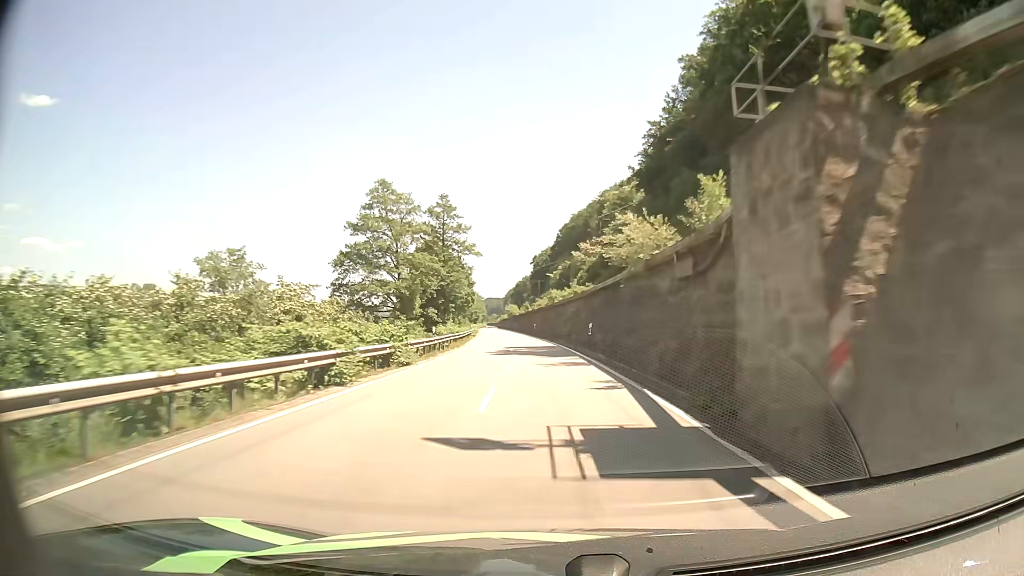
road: primary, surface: asphalt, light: Day
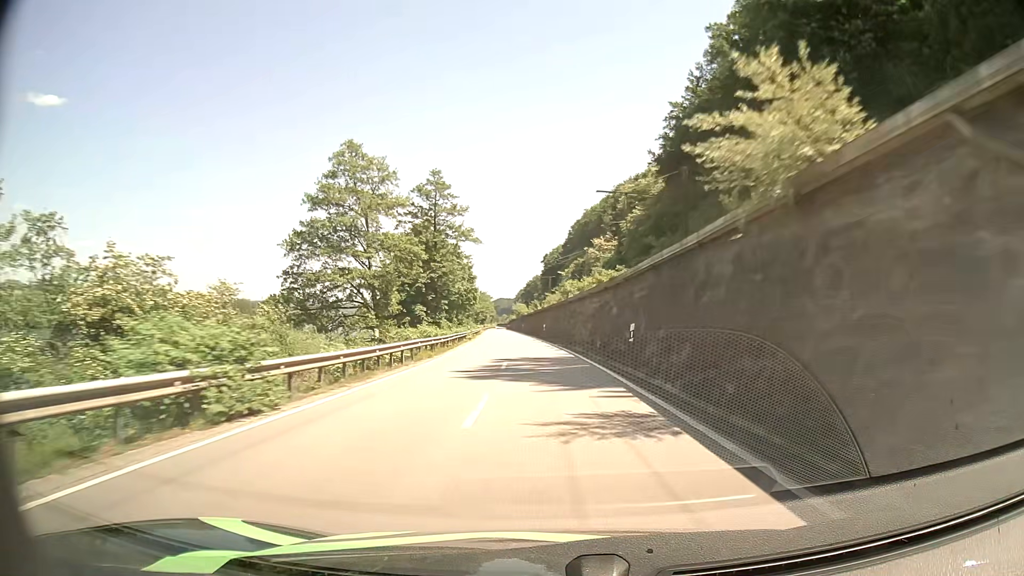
(-0.1, +13.4) m; -1°
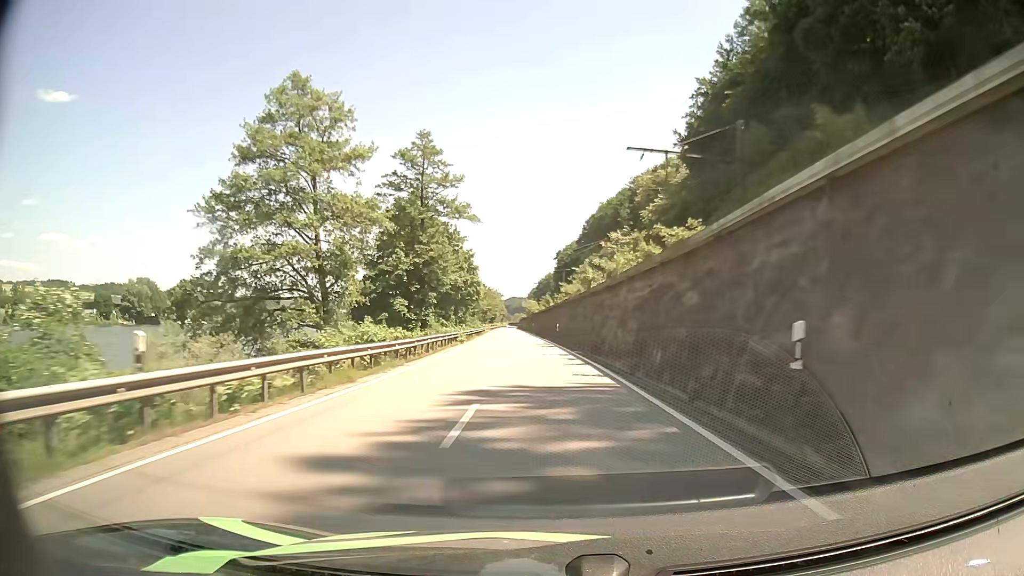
(-0.1, +13.5) m; -1°
(0, +10) (0, +20) (-1, +30) (-1, +40) (-2, +50) (-2, +60) (-3, +70) (-3, +80) (-4, +90) (-5, +100) m
